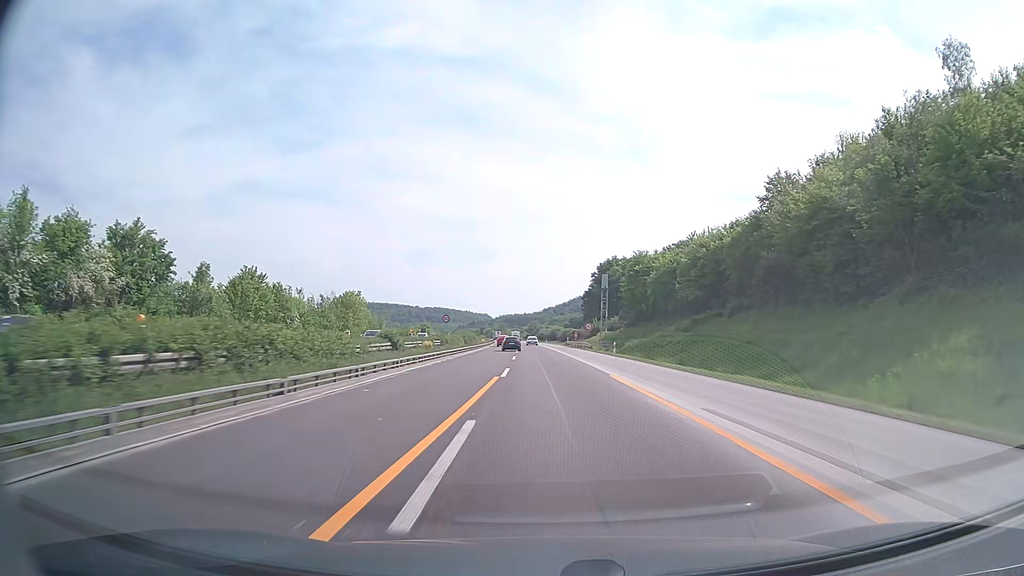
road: motorway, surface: concrete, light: Day
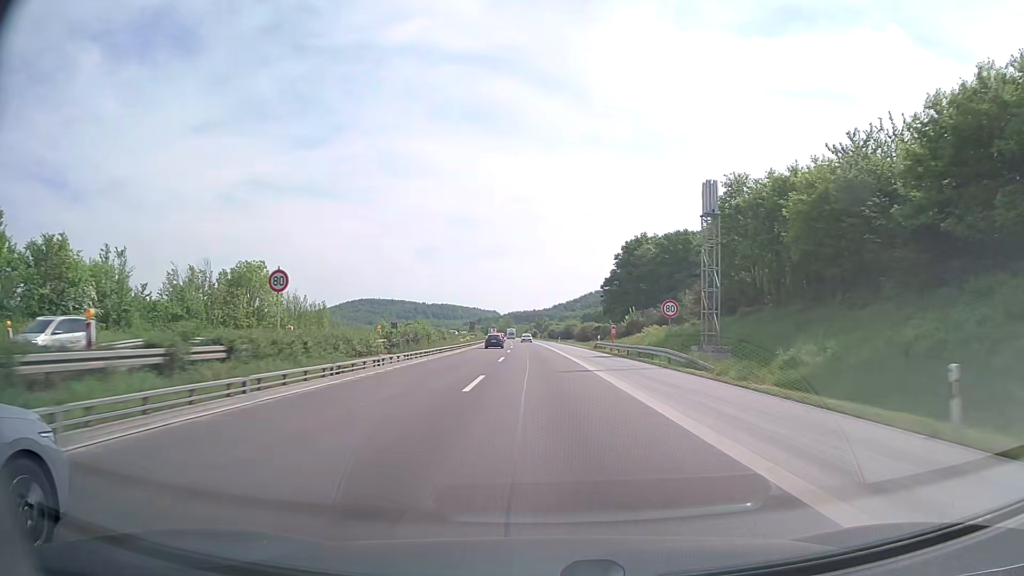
(-0.2, +42.8) m; -1°
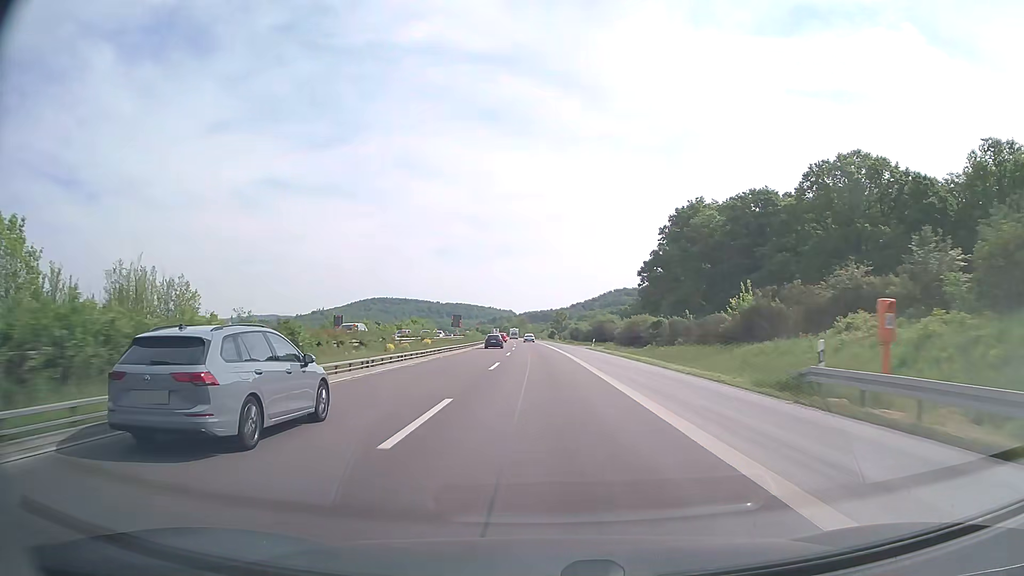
(-0.6, +44.0) m; -1°
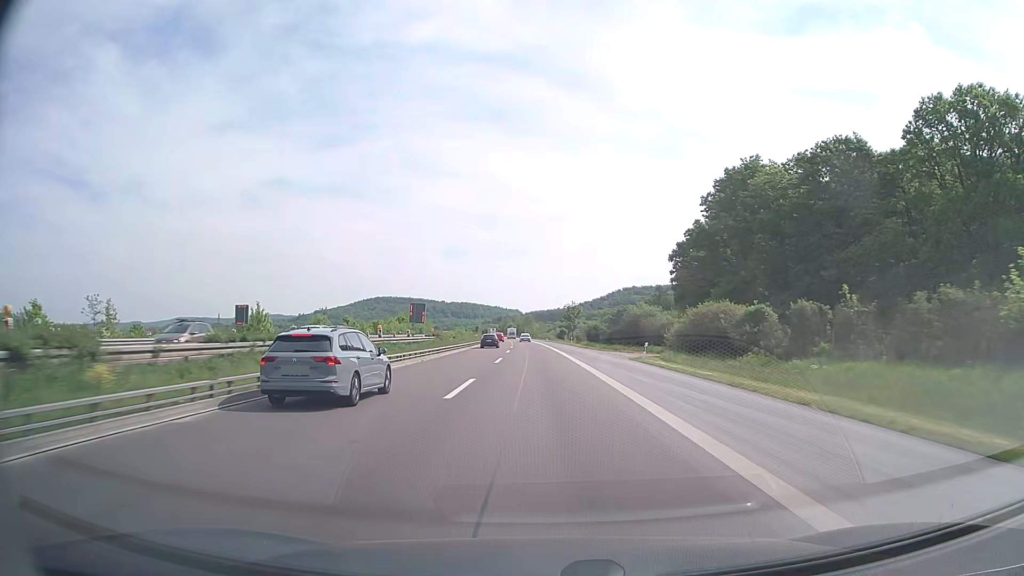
(-0.2, +29.6) m; -1°
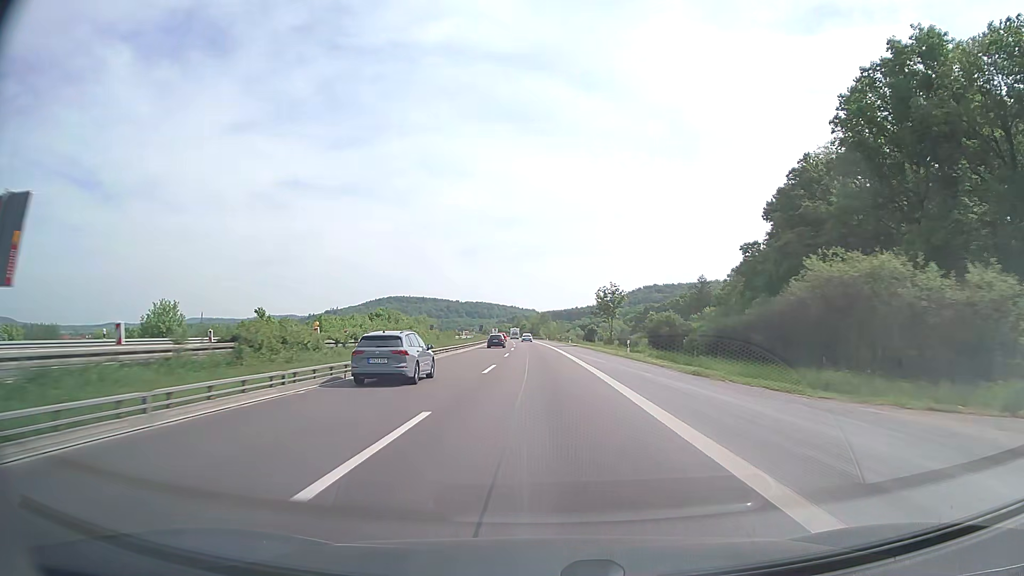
(-0.5, +44.5) m; -1°
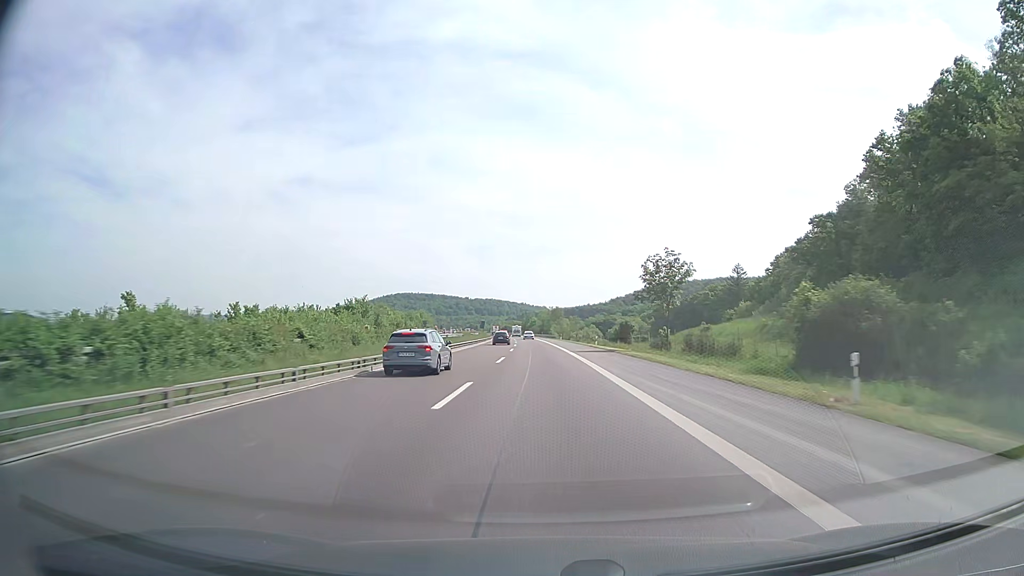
(-0.2, +29.6) m; -1°
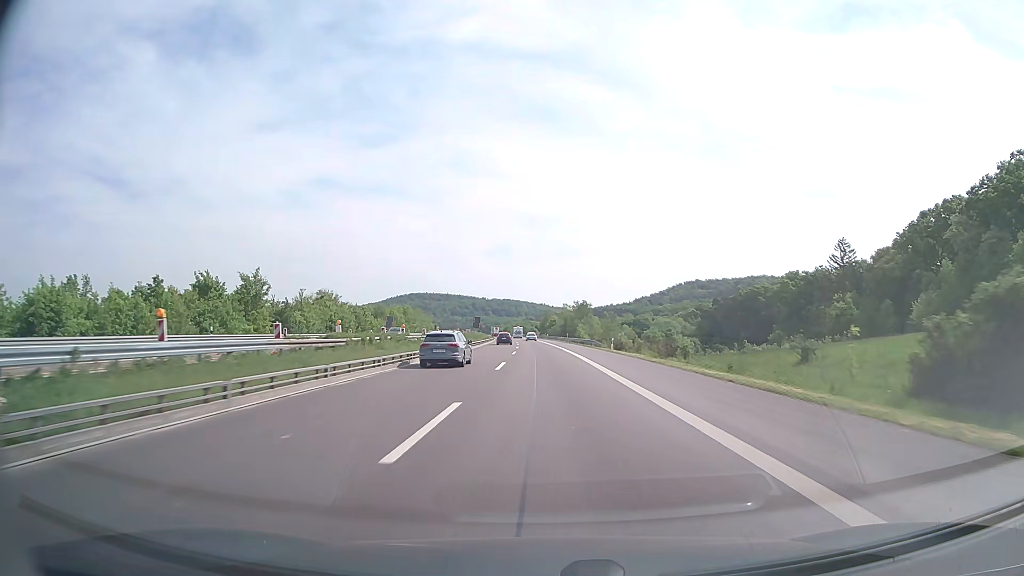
(-0.9, +58.6) m; -2°
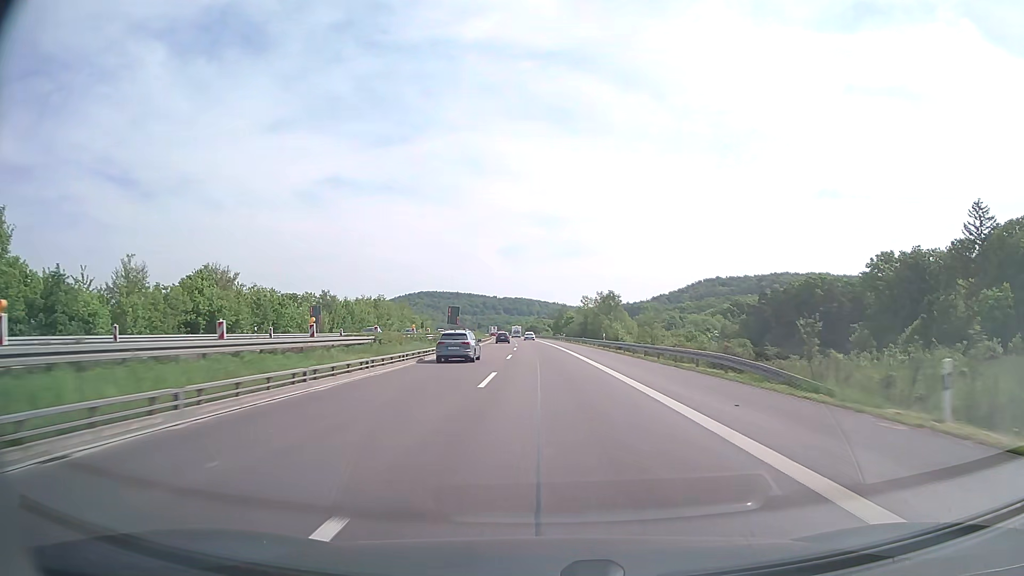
(-0.4, +44.2) m; -1°
(0, +10) (0, +20) (0, +30) (0, +40) (0, +50) (-1, +60) (-1, +70) (-1, +80) (-2, +90) (-2, +100) m
